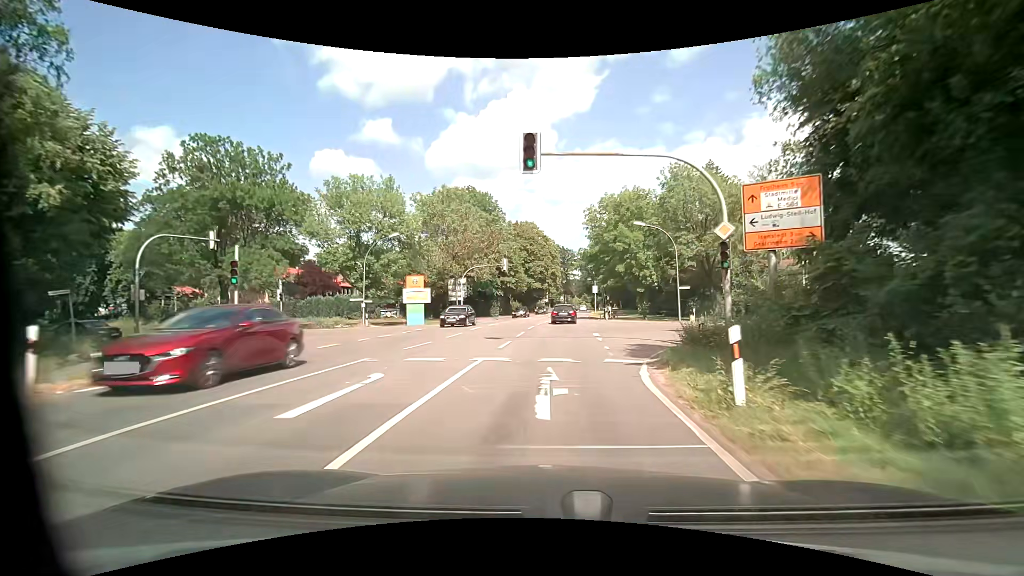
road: secondary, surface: asphalt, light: Day
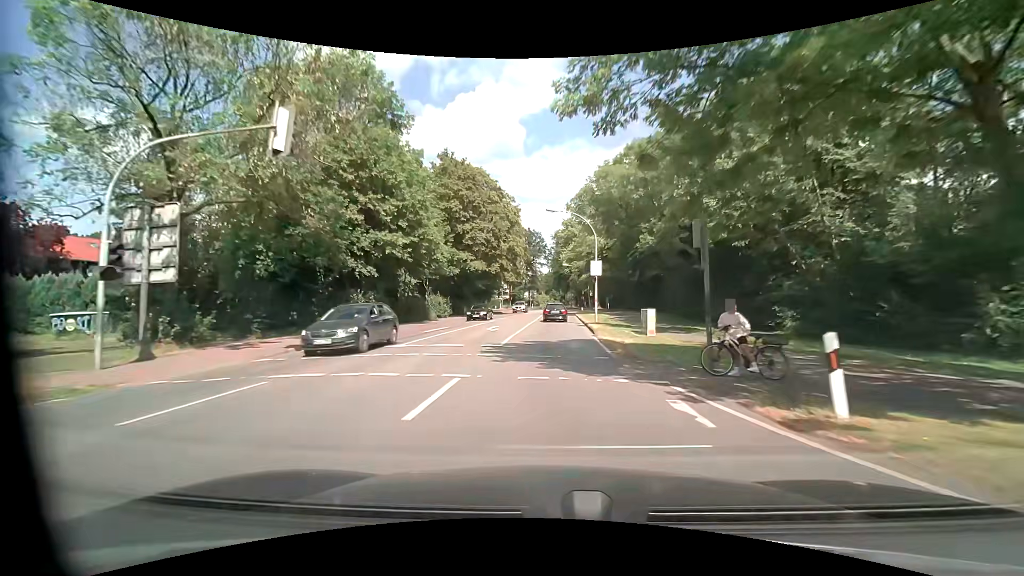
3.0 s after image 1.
(+1.6, +40.2) m; +4°
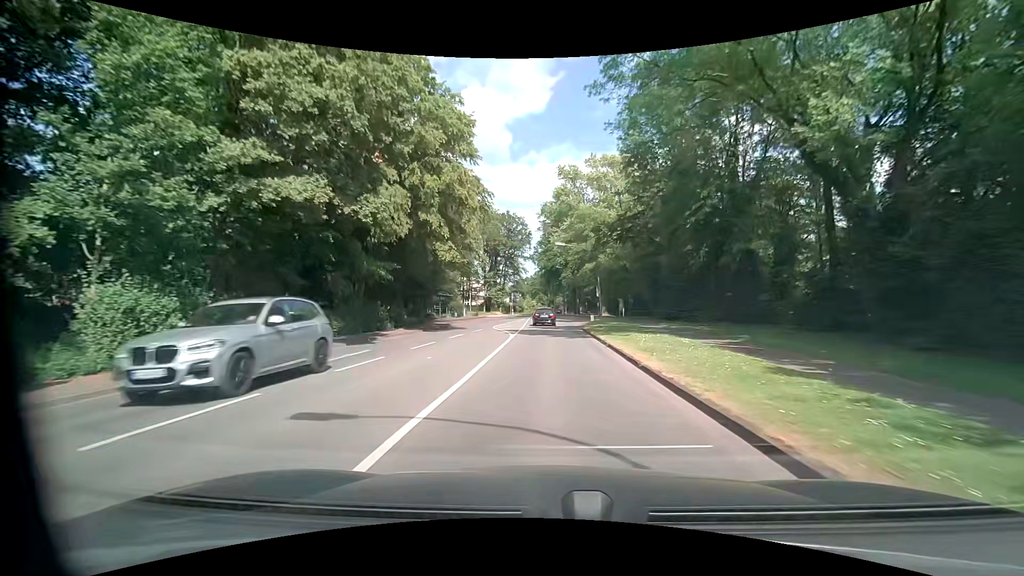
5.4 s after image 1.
(+0.7, +32.4) m; +2°
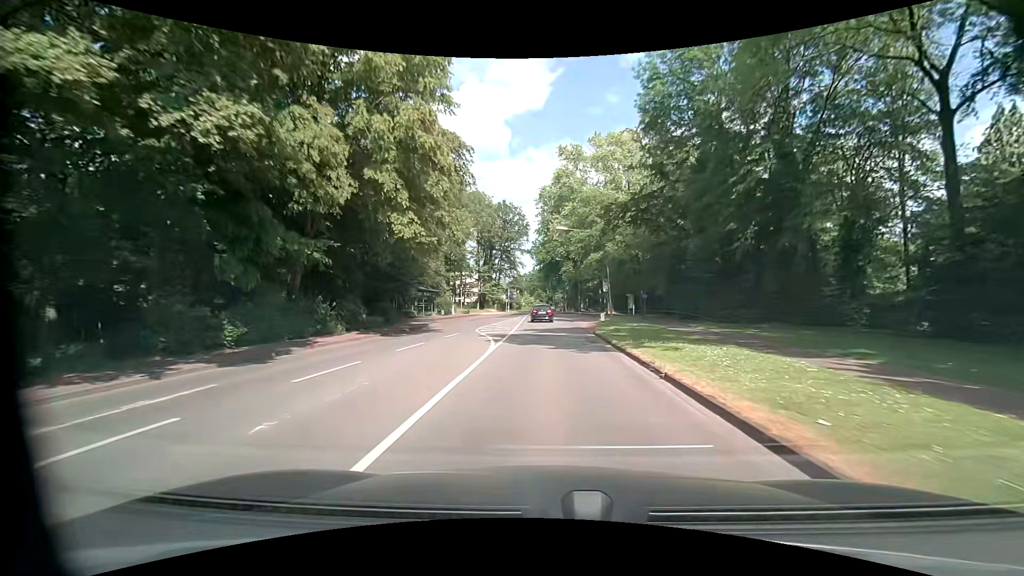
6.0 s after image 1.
(0.0, +8.1) m; 0°
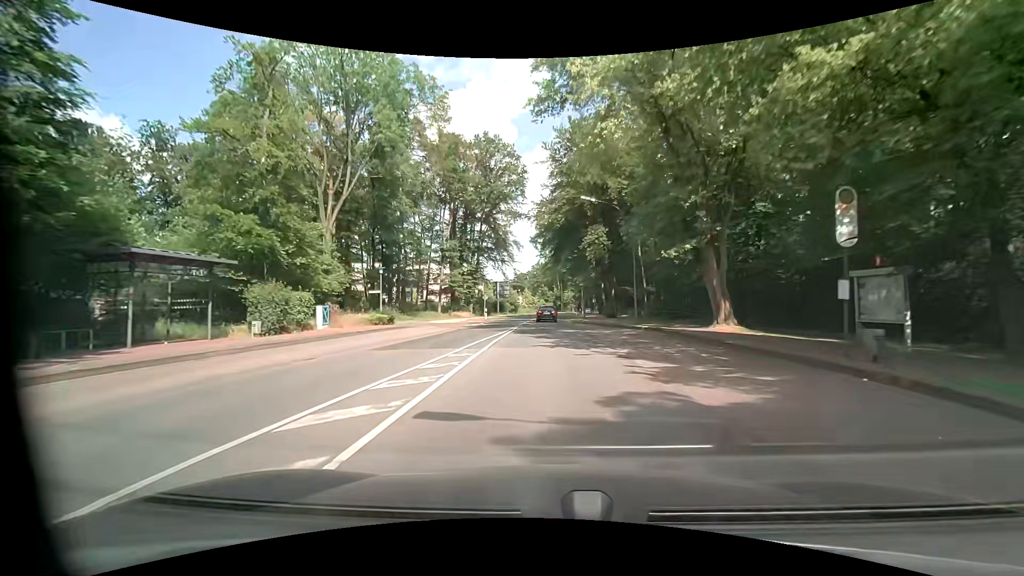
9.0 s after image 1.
(+0.2, +40.4) m; 0°
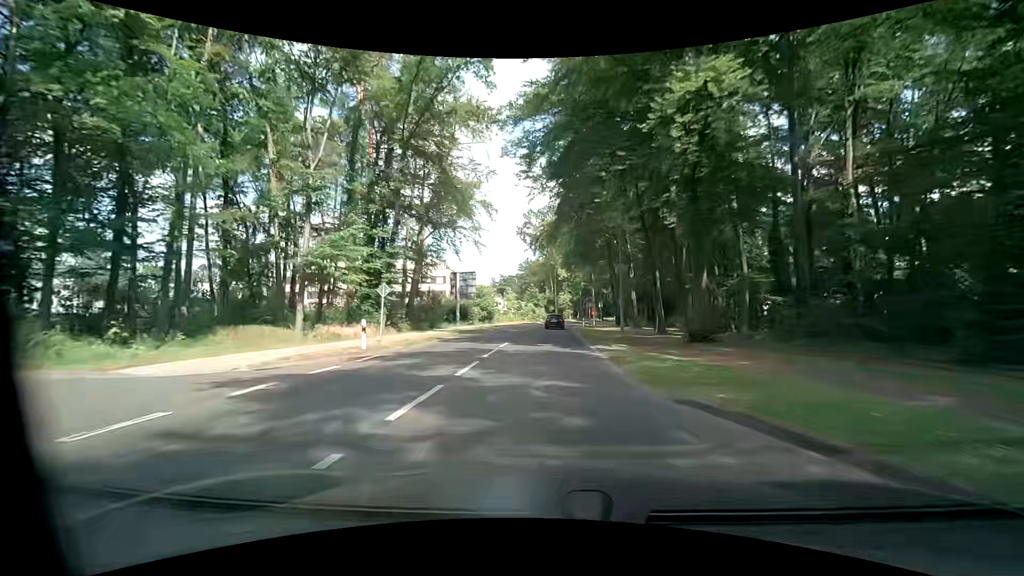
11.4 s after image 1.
(0.0, +32.2) m; +1°
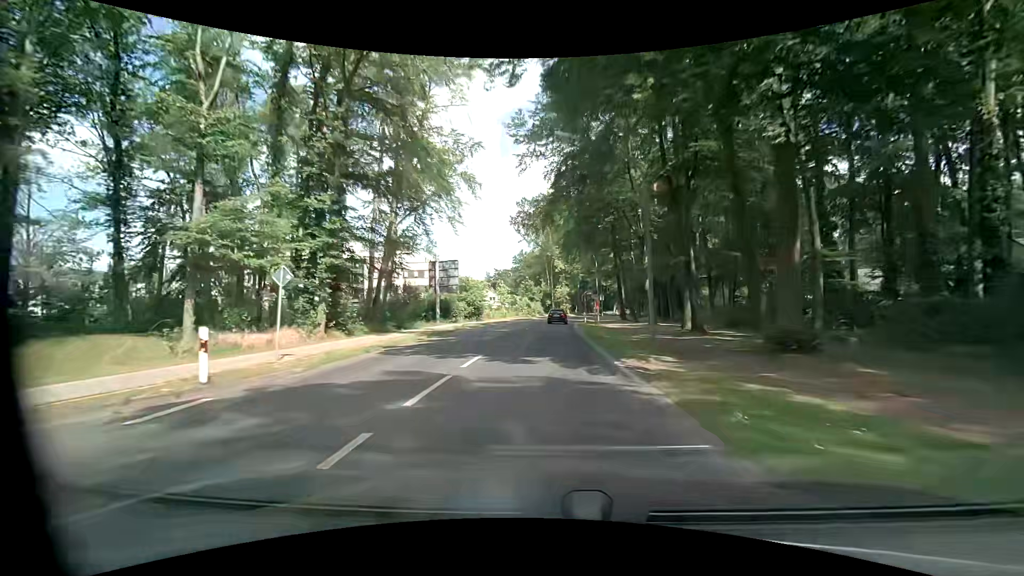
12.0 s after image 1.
(+0.1, +8.0) m; +1°
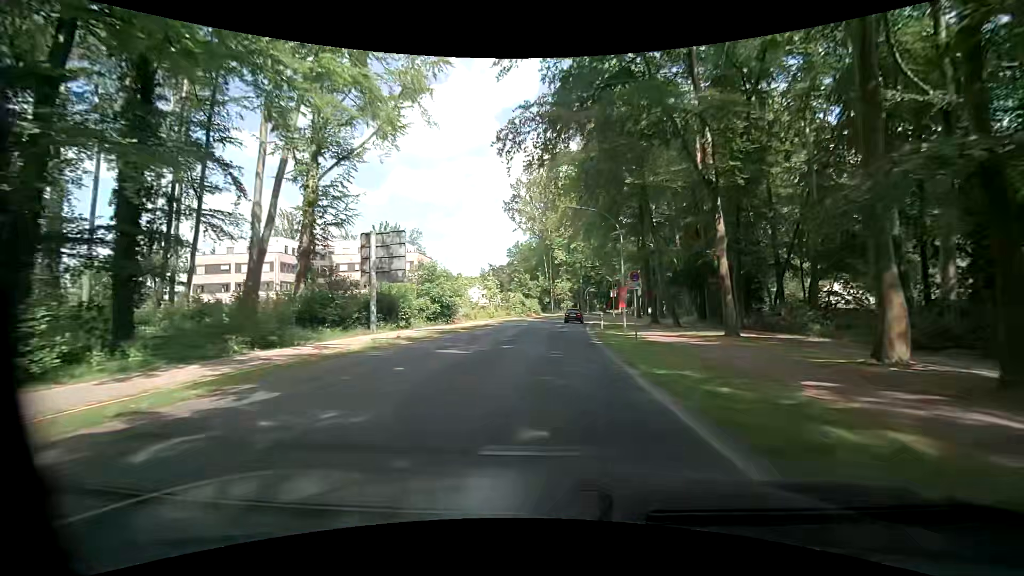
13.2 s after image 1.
(+0.2, +16.1) m; +1°
(0, +10) (0, +20) (0, +30) (+1, +40) (+2, +50) (+3, +60) (+5, +70) (+7, +80) (+9, +89) (+11, +99) m
